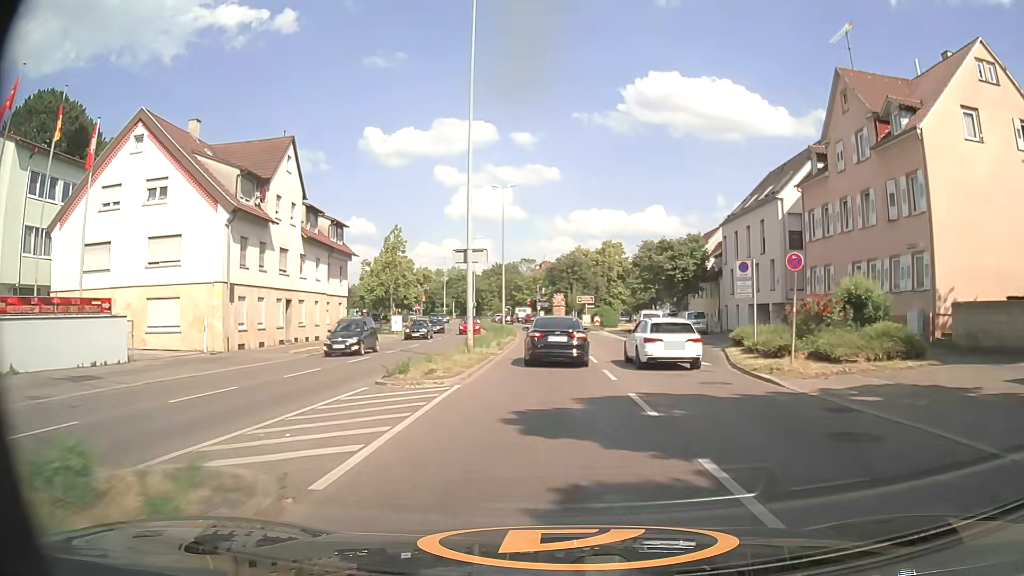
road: primary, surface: asphalt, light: Day
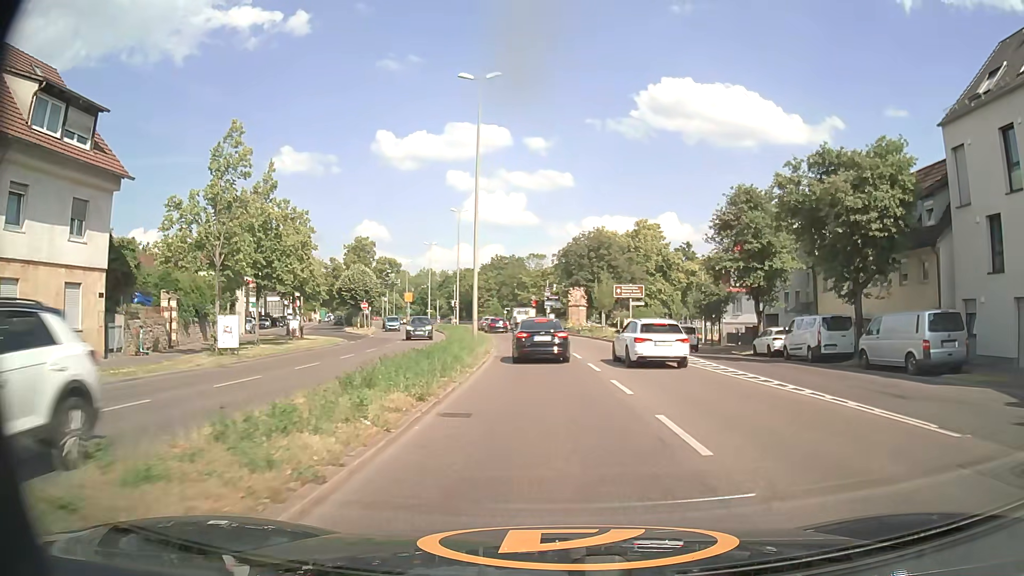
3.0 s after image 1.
(-0.2, +32.7) m; -1°
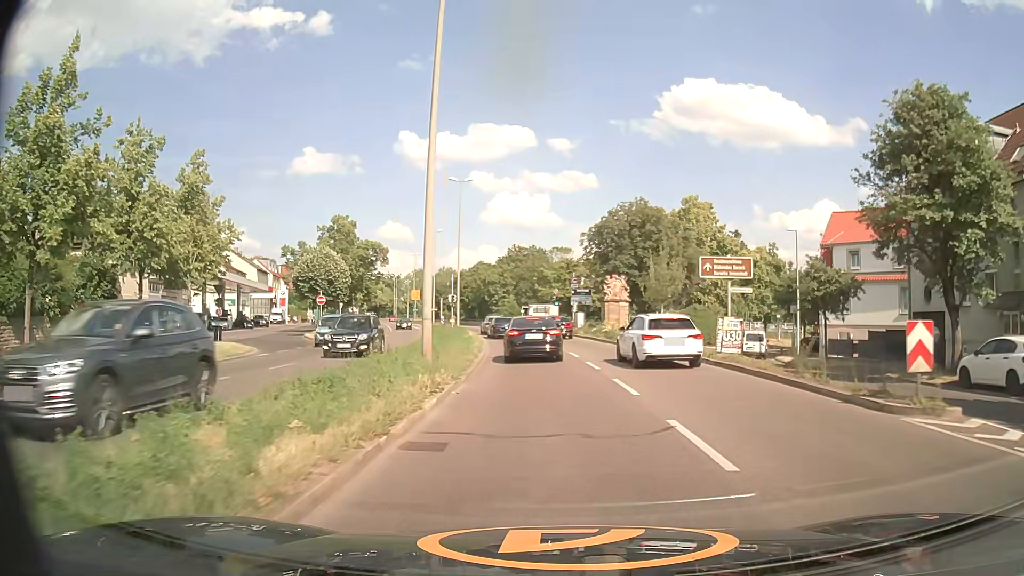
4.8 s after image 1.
(-0.2, +18.6) m; -2°
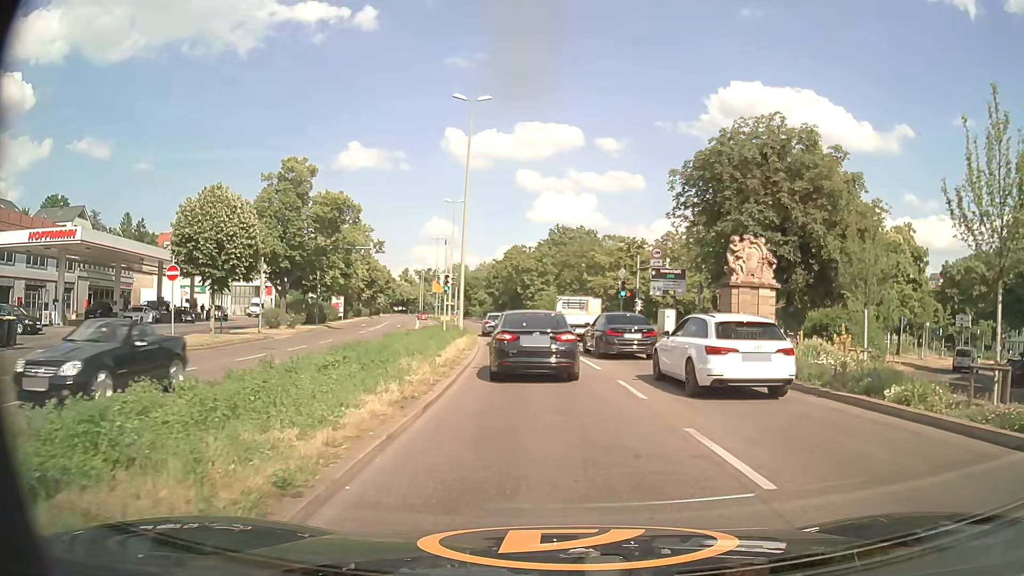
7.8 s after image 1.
(-0.9, +23.7) m; -4°
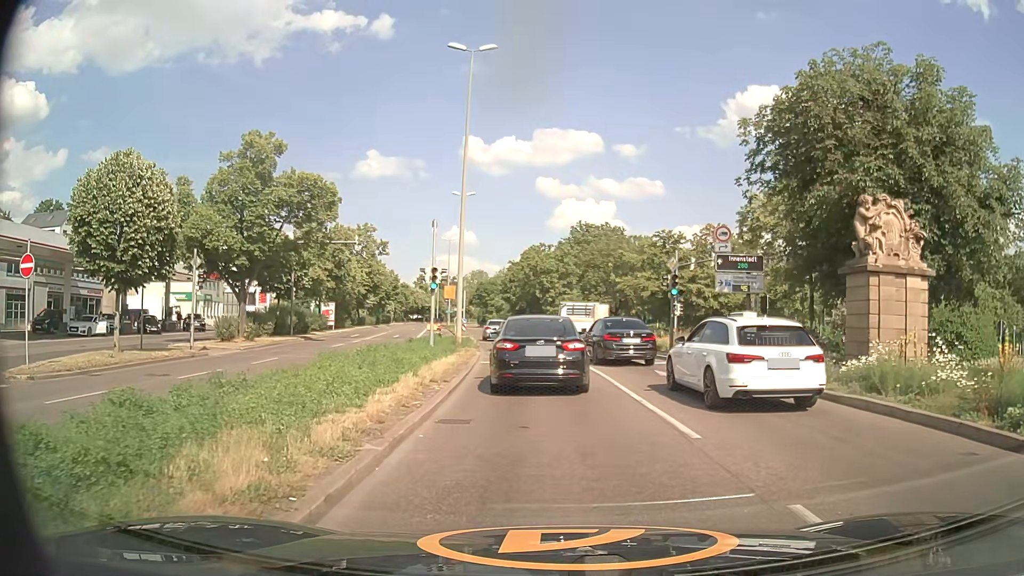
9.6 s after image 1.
(-0.2, +9.2) m; -2°
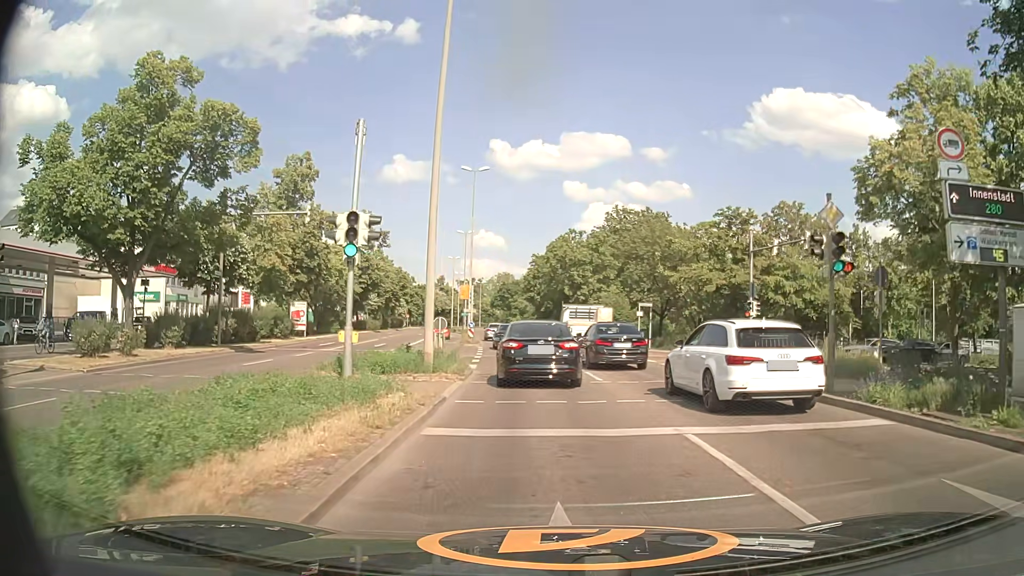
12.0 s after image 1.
(-0.3, +13.6) m; -3°
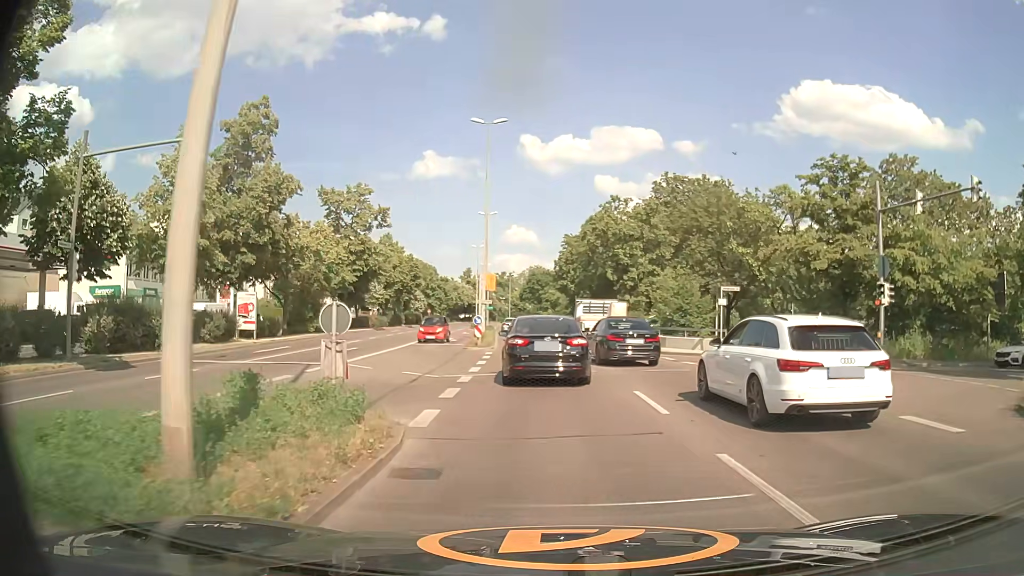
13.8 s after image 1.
(-0.2, +13.1) m; -2°
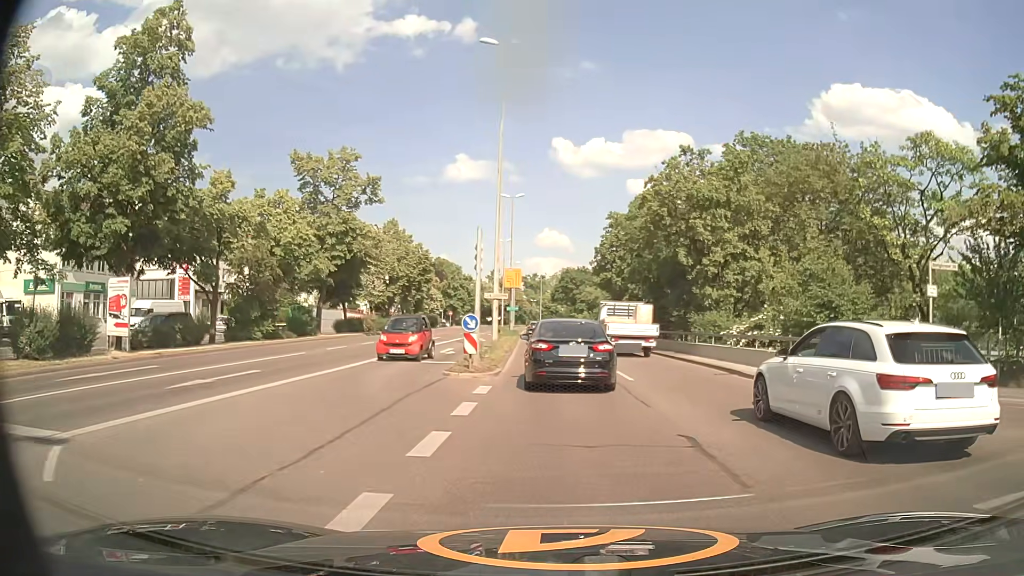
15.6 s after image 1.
(-0.5, +14.1) m; -3°
